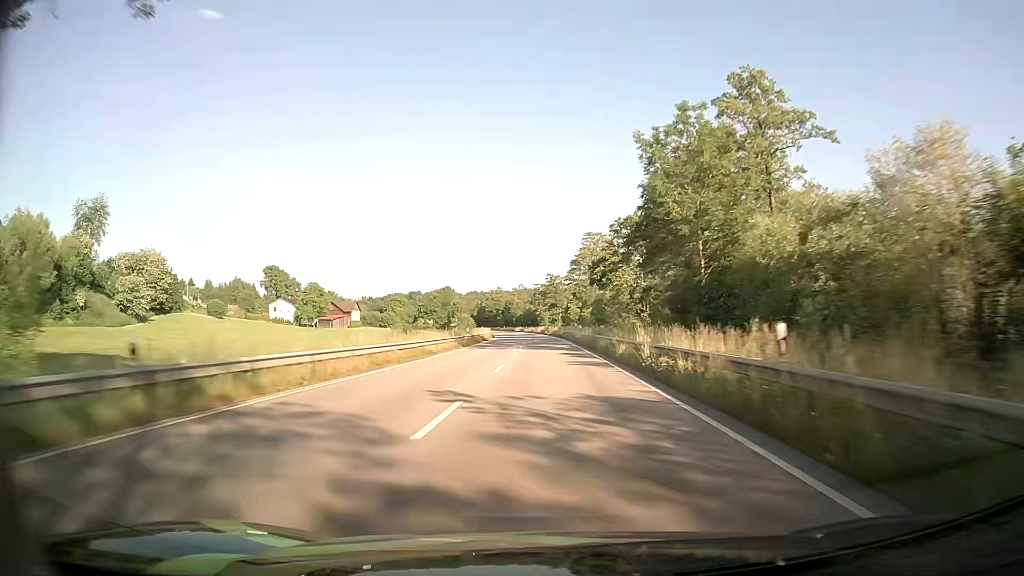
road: primary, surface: asphalt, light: Day
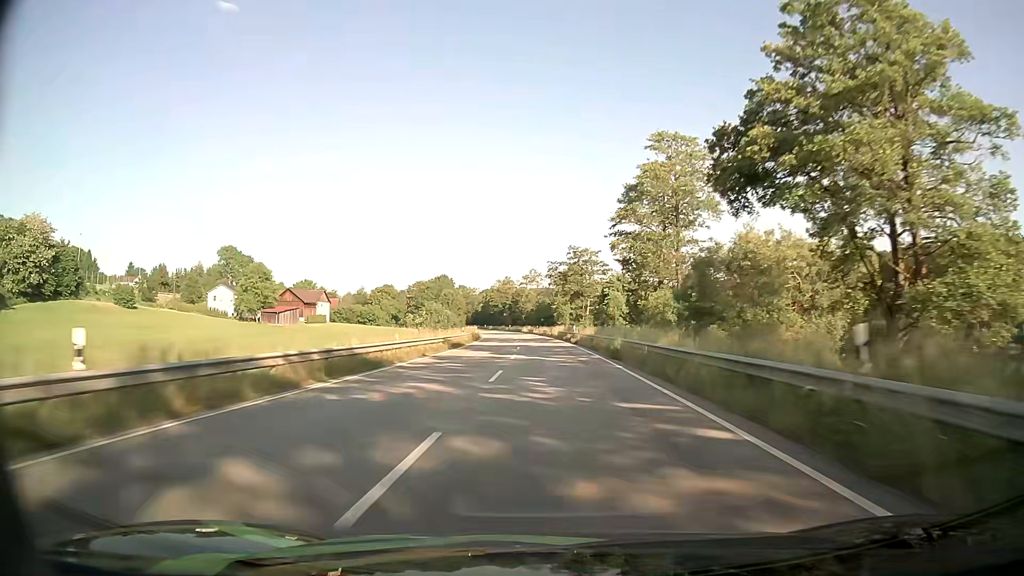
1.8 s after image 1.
(-0.5, +51.3) m; -1°
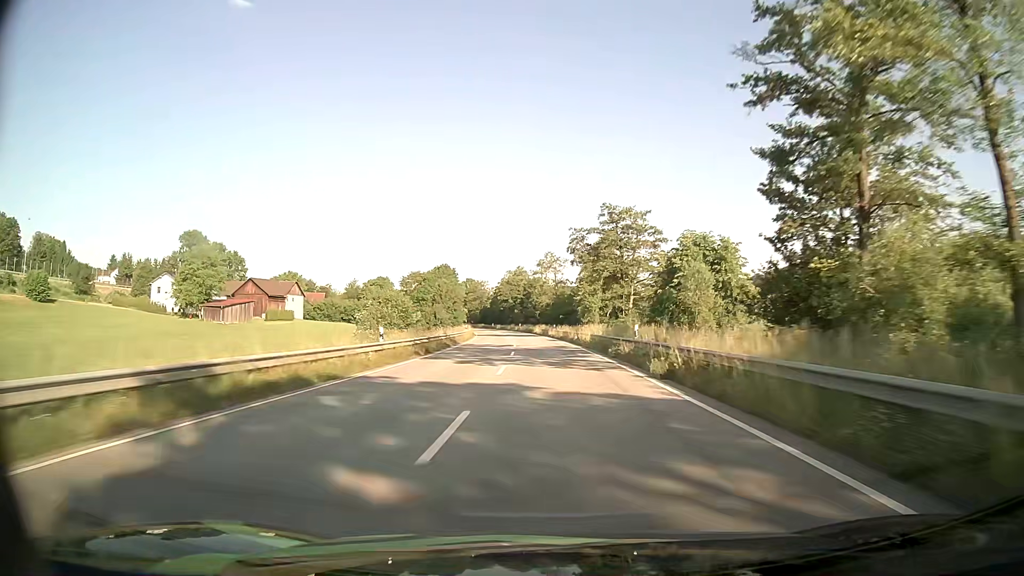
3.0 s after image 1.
(-0.4, +33.7) m; -2°
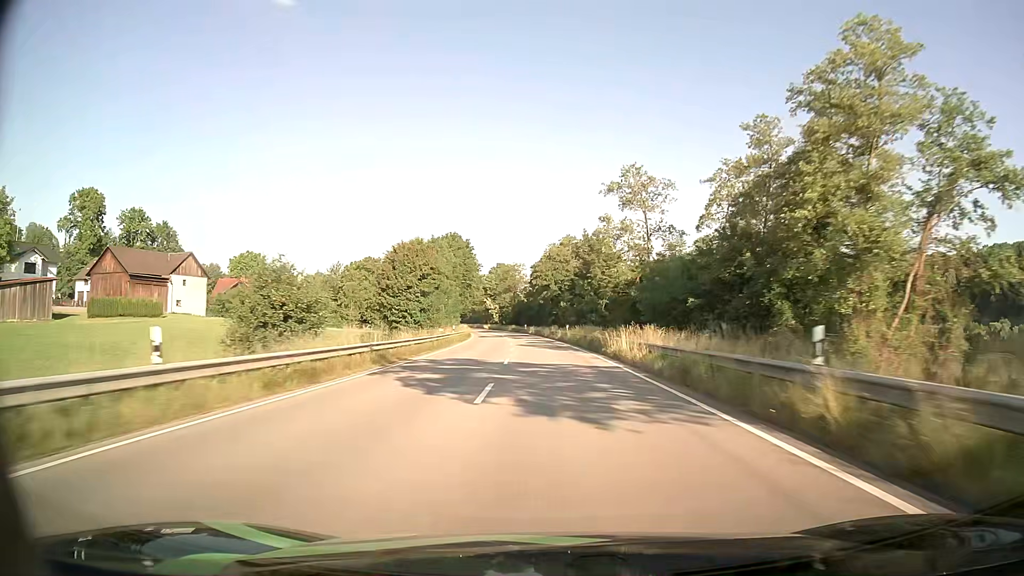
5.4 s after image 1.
(-2.3, +66.5) m; -4°
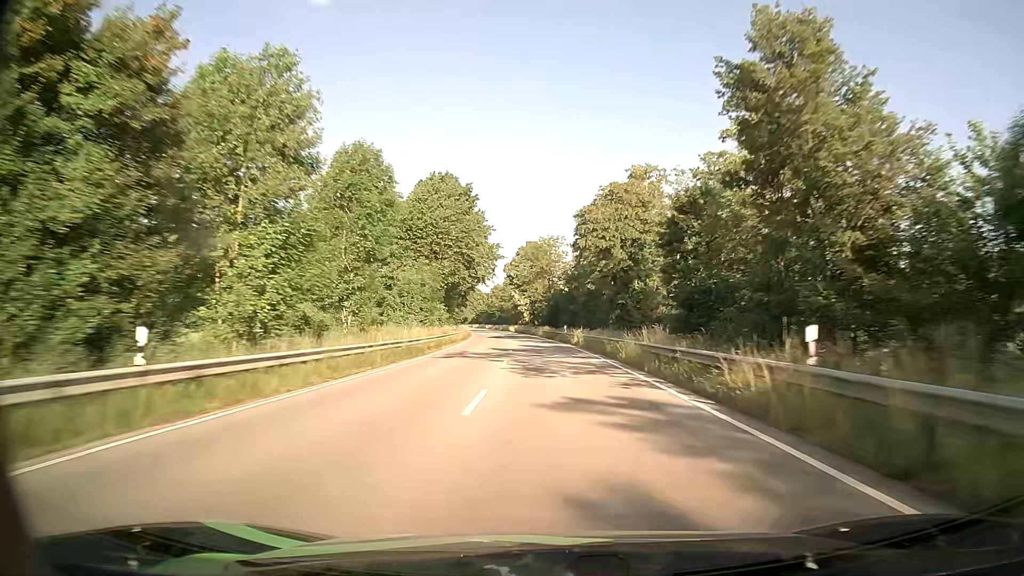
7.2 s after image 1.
(-1.5, +49.2) m; -4°
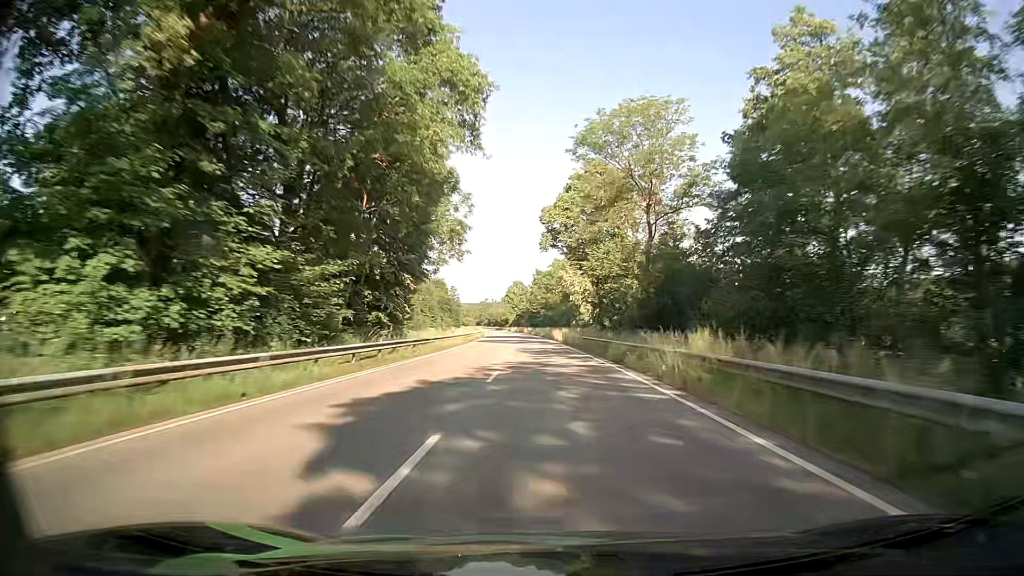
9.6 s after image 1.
(-2.4, +65.6) m; -4°
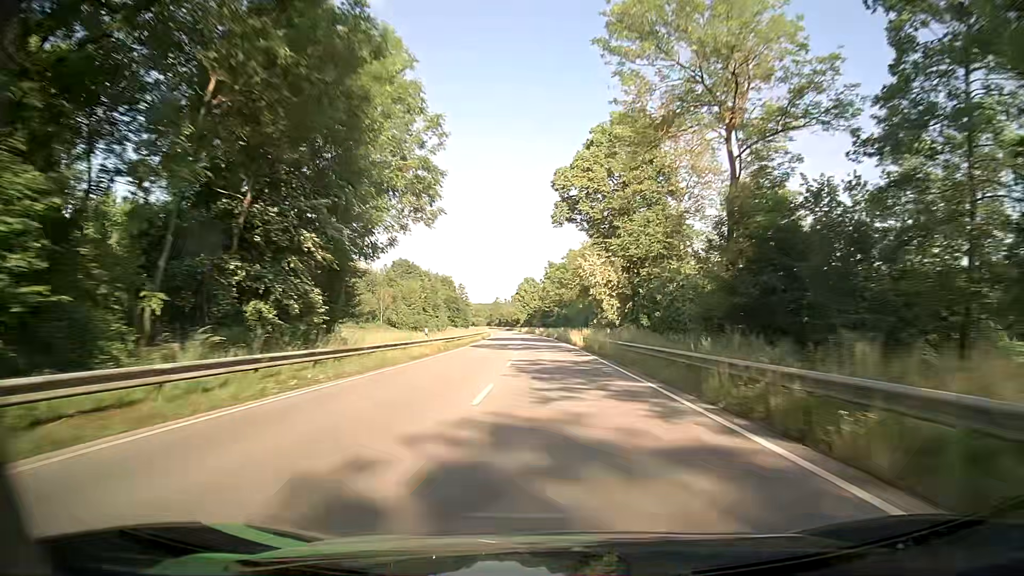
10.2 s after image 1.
(-0.1, +16.4) m; -1°
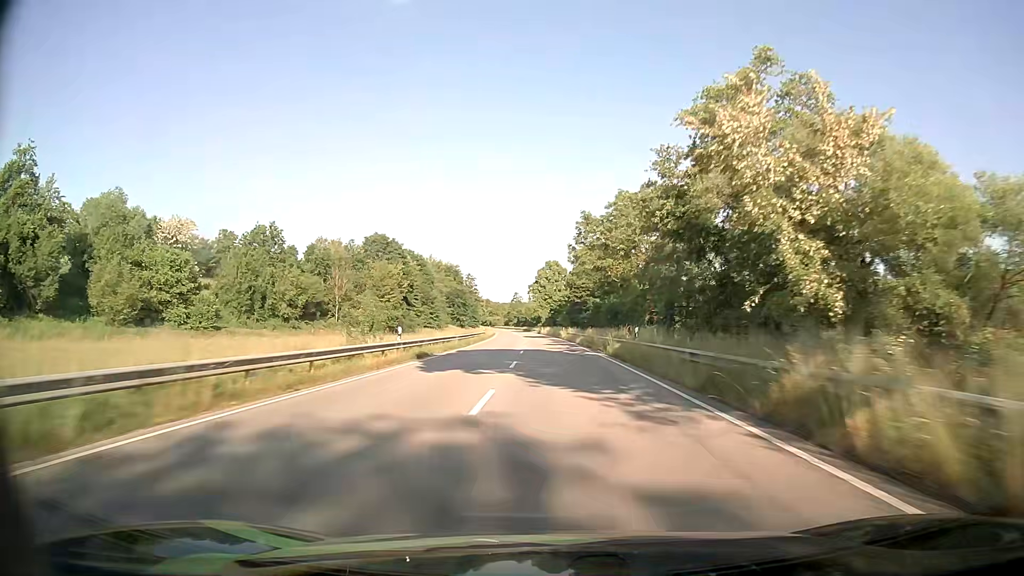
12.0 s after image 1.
(-1.1, +49.4) m; -2°
(0, +10) (0, +20) (0, +30) (0, +40) (-1, +50) (-1, +60) (-1, +70) (-2, +80) (-2, +90) (-3, +100) m
